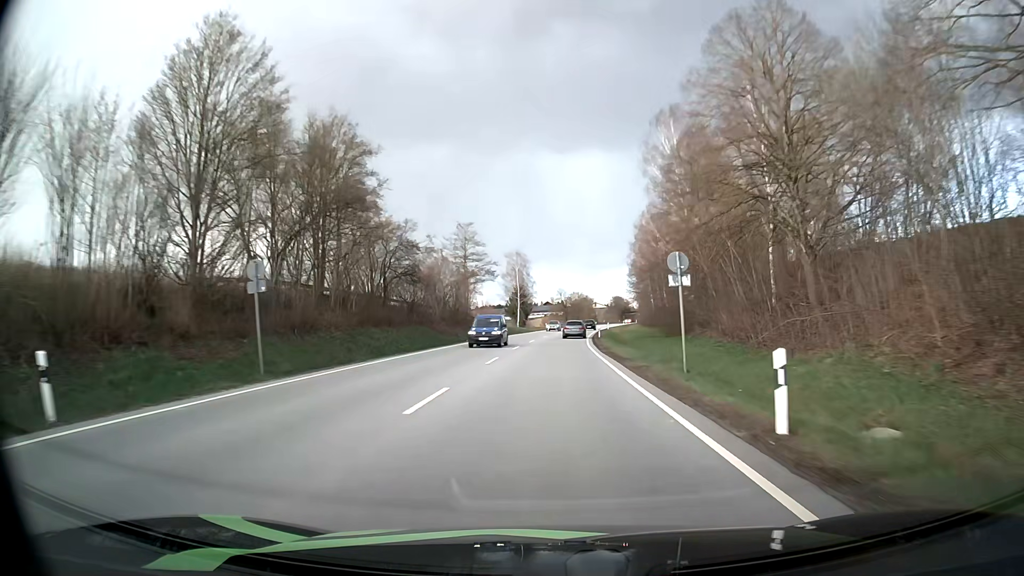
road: primary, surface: asphalt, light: Day
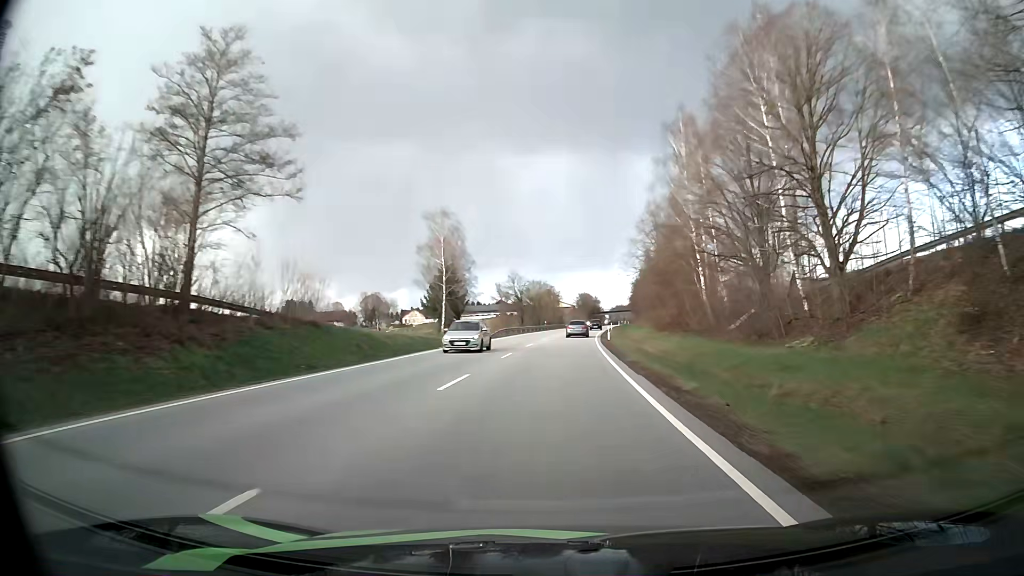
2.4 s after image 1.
(+1.8, +57.4) m; +3°
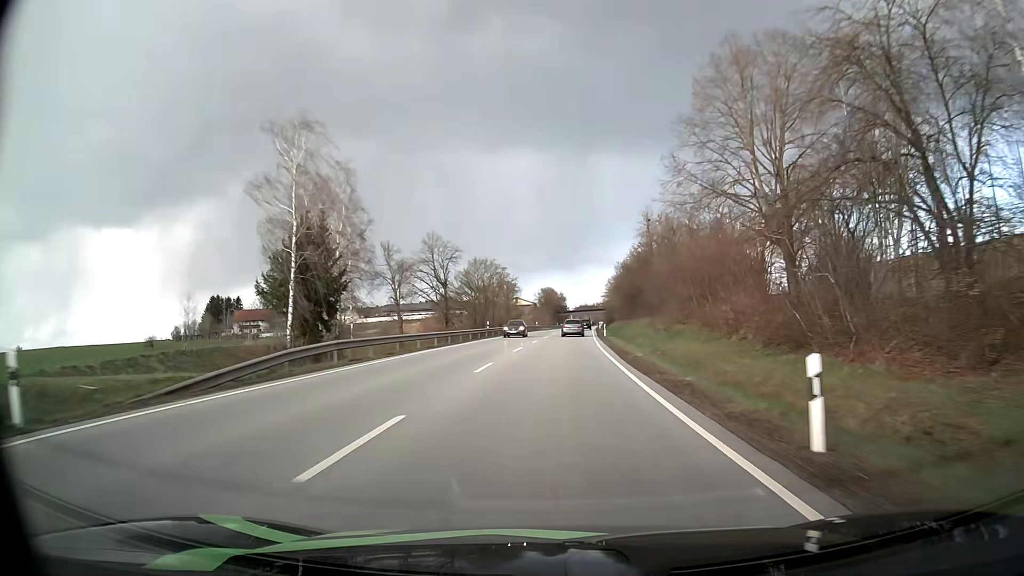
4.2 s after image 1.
(+1.4, +44.2) m; +4°
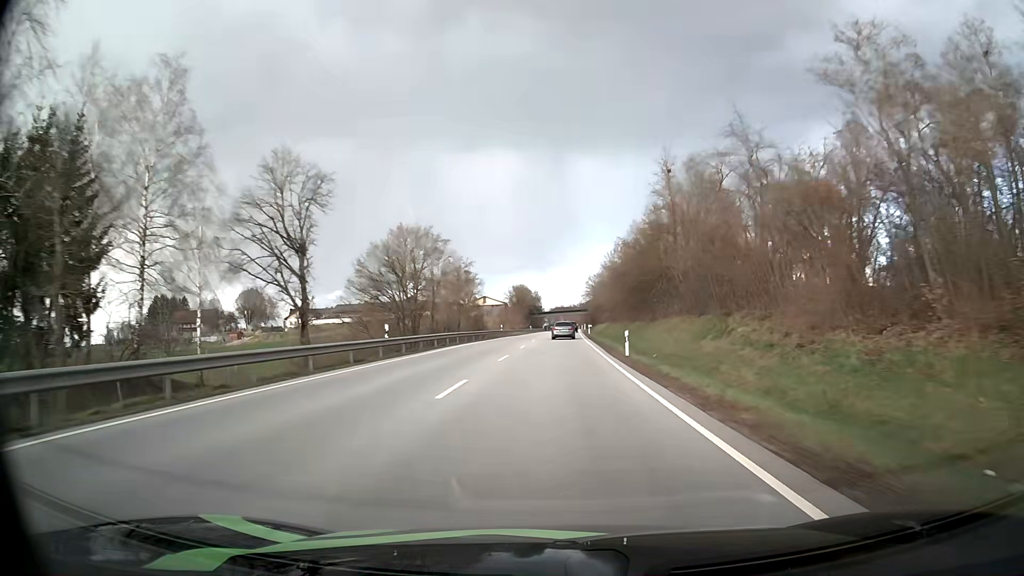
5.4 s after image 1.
(+0.6, +29.9) m; +2°
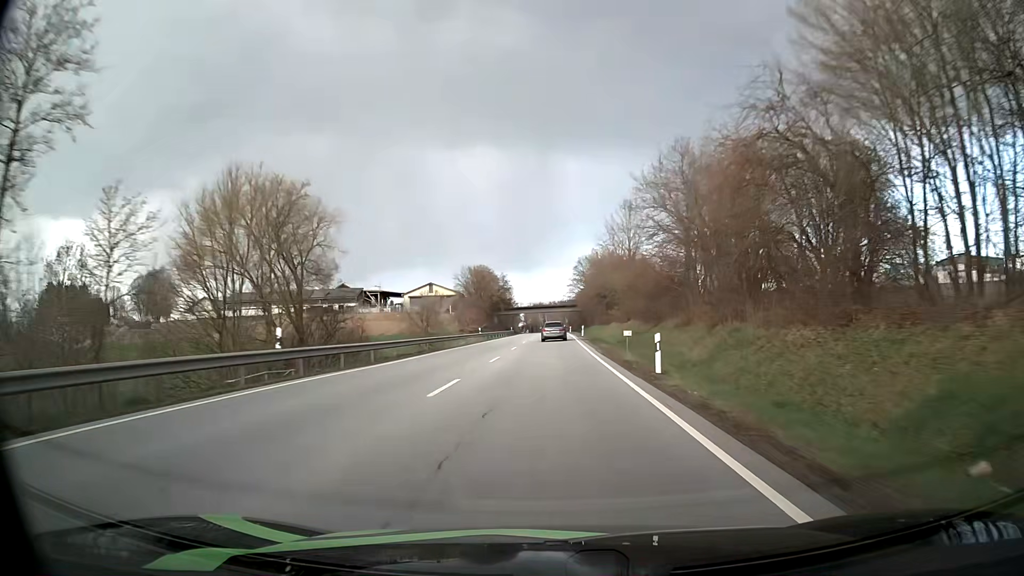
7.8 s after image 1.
(+1.5, +60.4) m; +2°
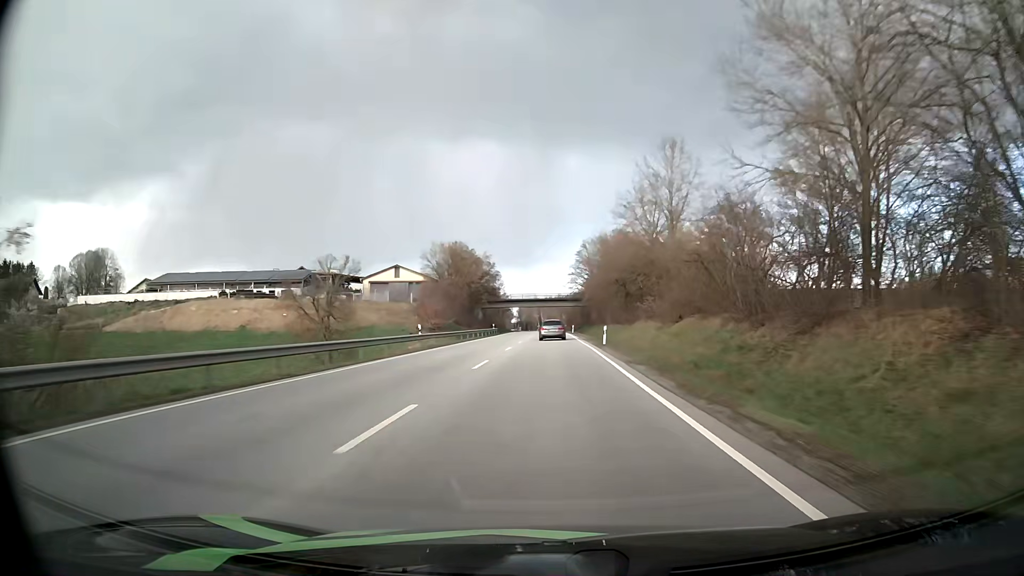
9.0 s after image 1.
(0.0, +30.0) m; 0°
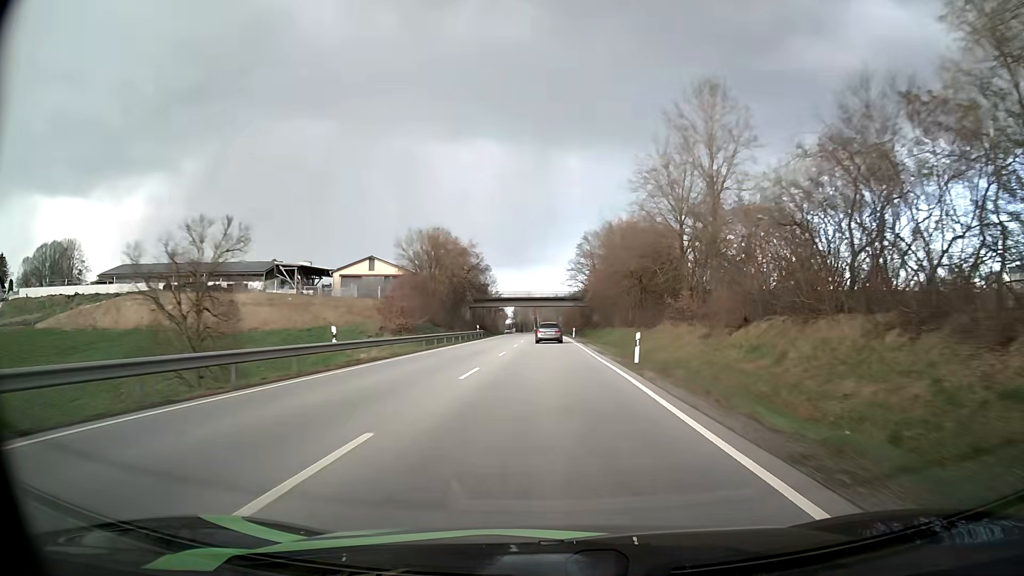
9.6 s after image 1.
(+0.1, +14.8) m; 0°
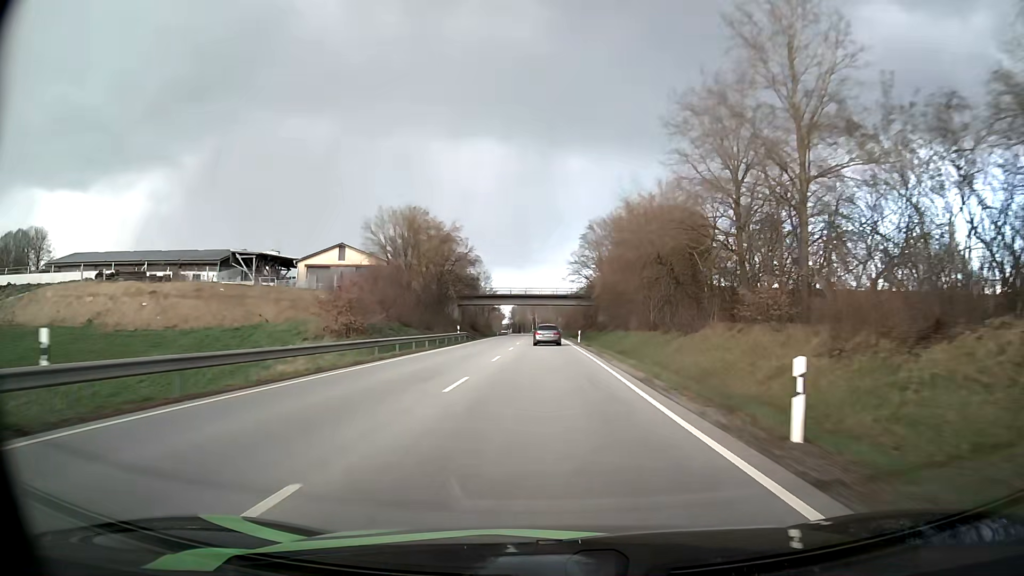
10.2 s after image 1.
(0.0, +14.6) m; 0°
(0, +10) (0, +20) (0, +30) (0, +40) (0, +50) (0, +60) (0, +70) (-1, +80) (-1, +90) (-1, +100) m
